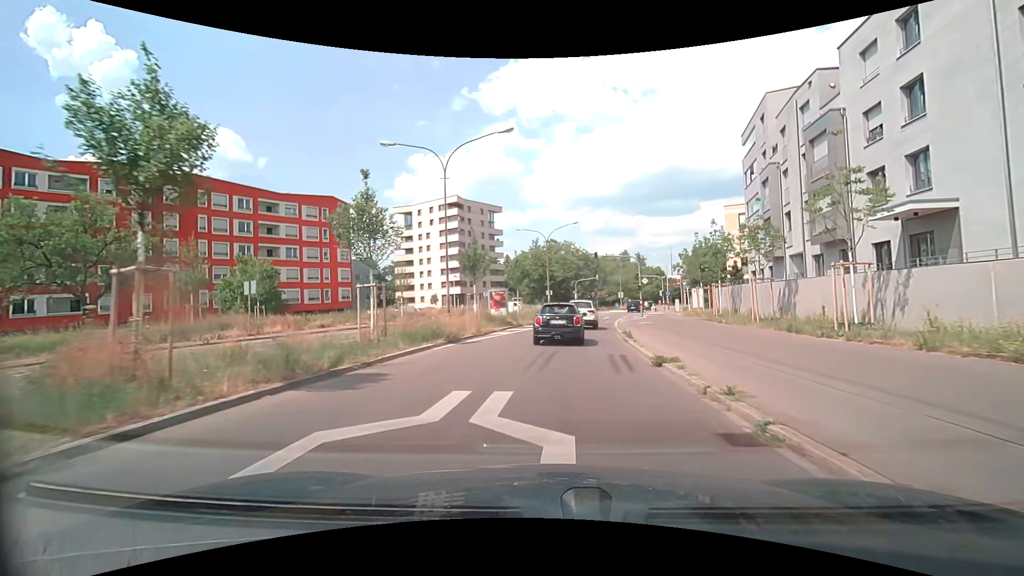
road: secondary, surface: asphalt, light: Day
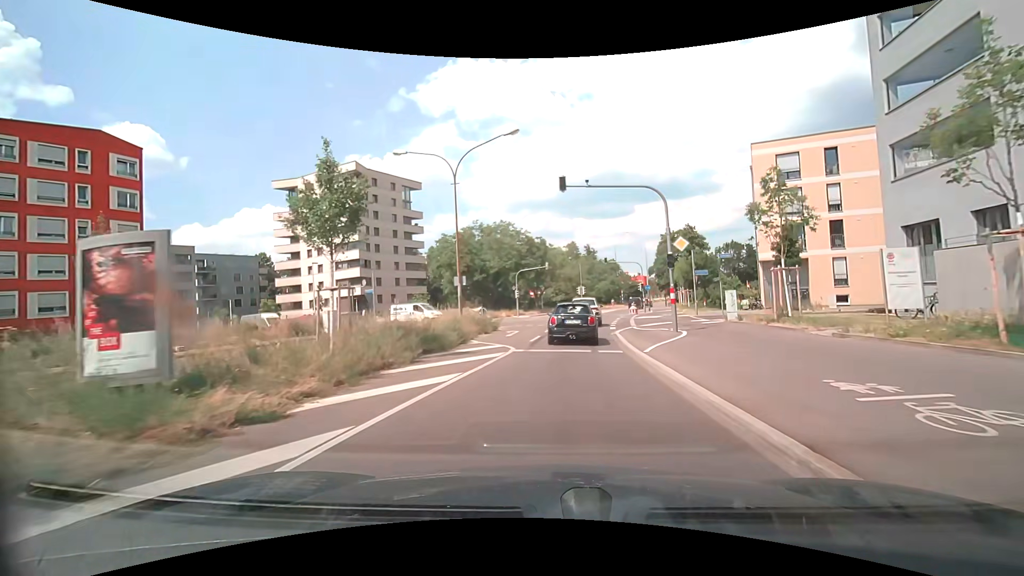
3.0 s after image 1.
(+1.4, +27.7) m; +6°
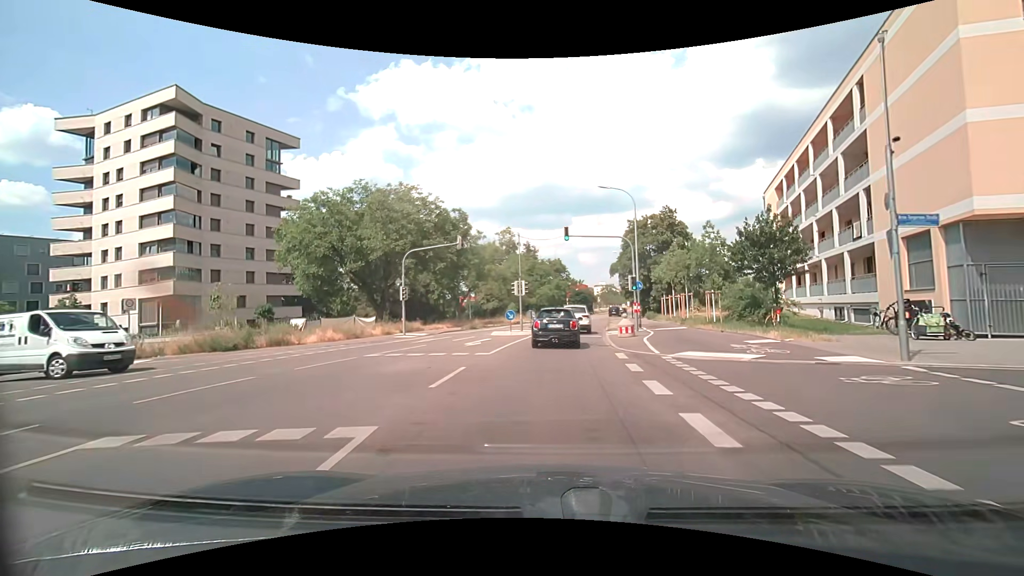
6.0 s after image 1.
(+1.8, +26.8) m; +7°
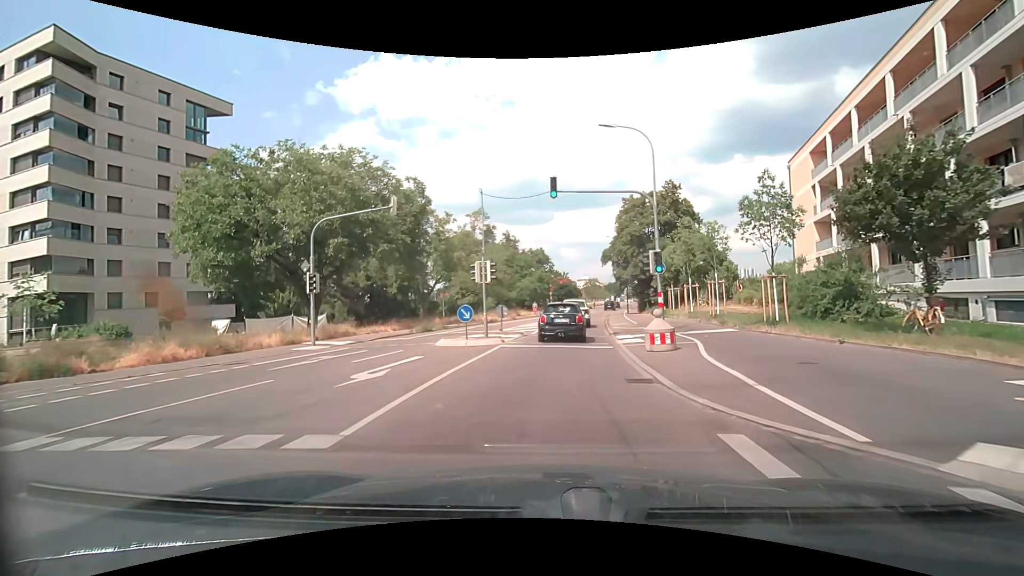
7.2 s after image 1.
(+0.2, +10.5) m; +2°
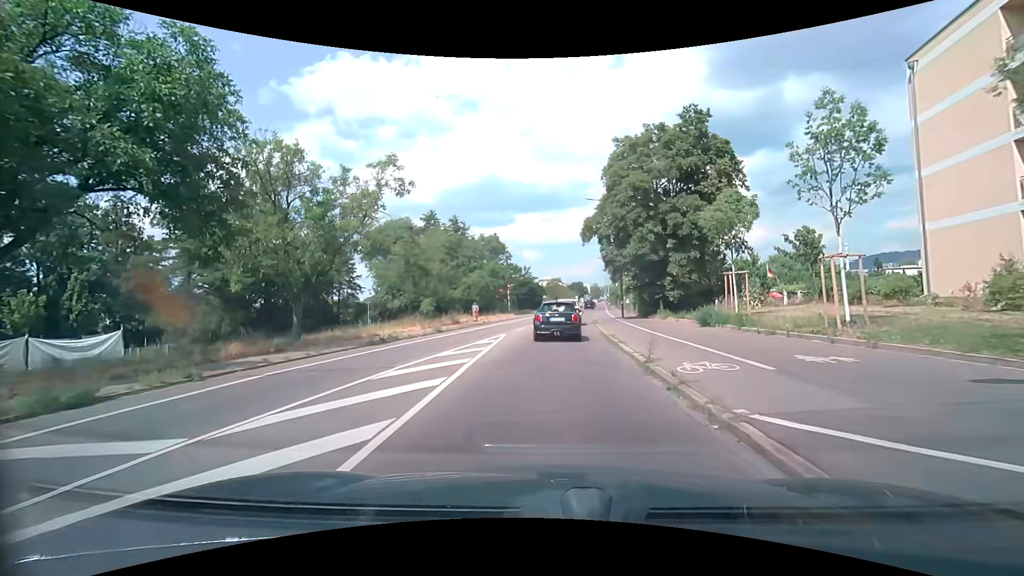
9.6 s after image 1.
(+0.8, +21.4) m; +4°
(0, +10) (+1, +20) (+2, +30) (+2, +40) (+4, +50) (+5, +60) (+6, +70) (+7, +80) (+8, +90) (+10, +99) m
